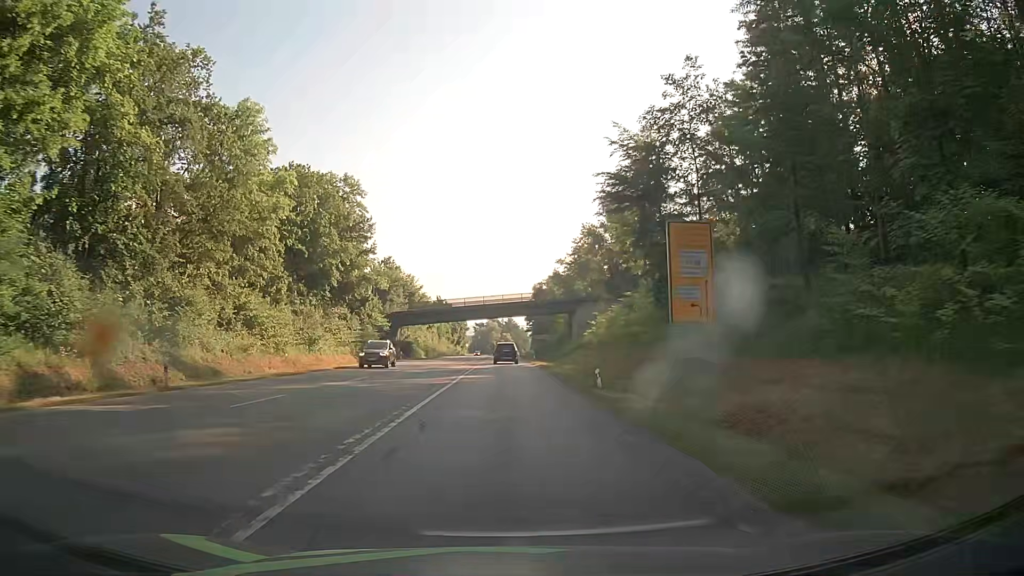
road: secondary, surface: asphalt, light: Day
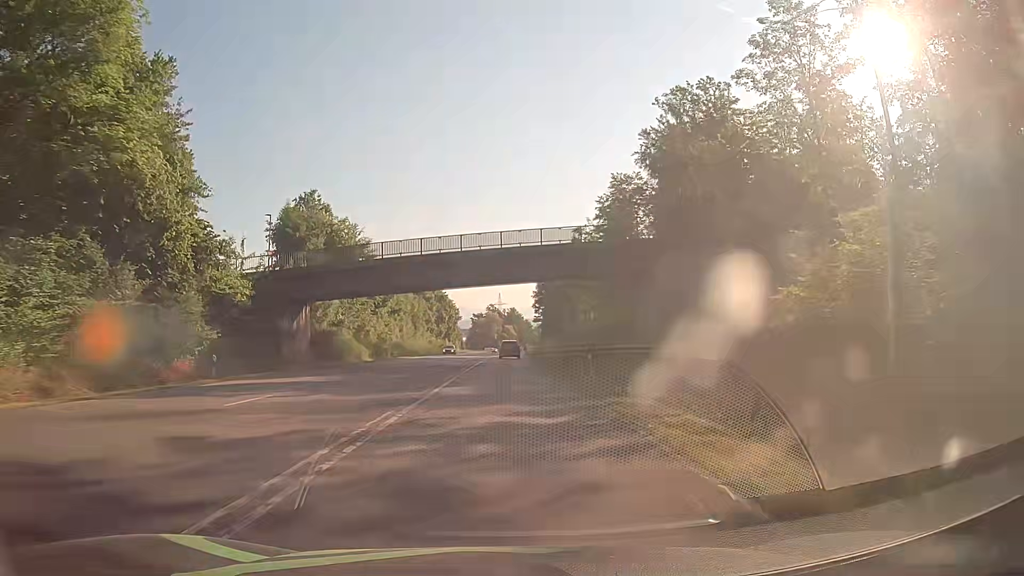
(-0.2, +46.0) m; -1°
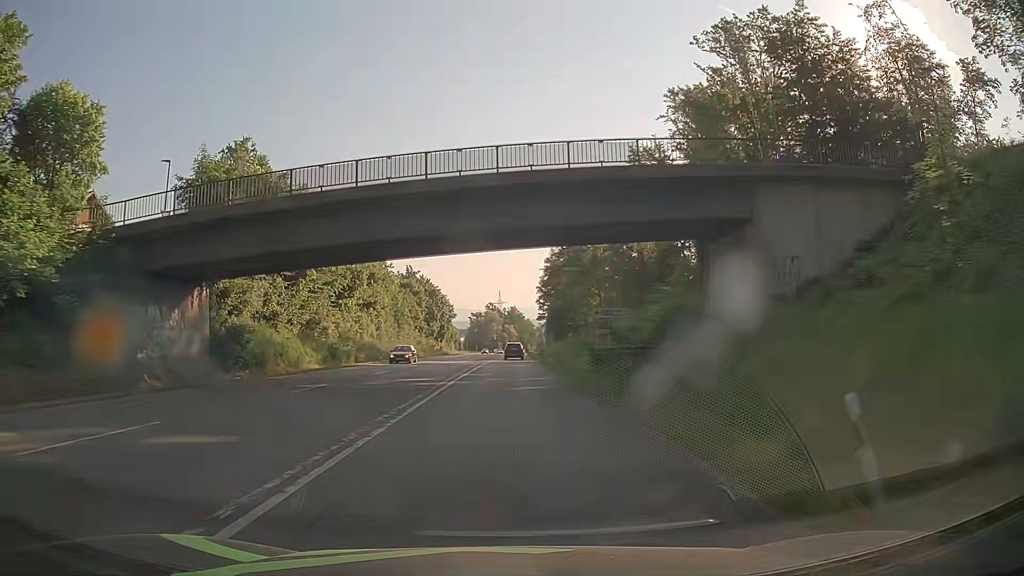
(+0.1, +18.4) m; 0°
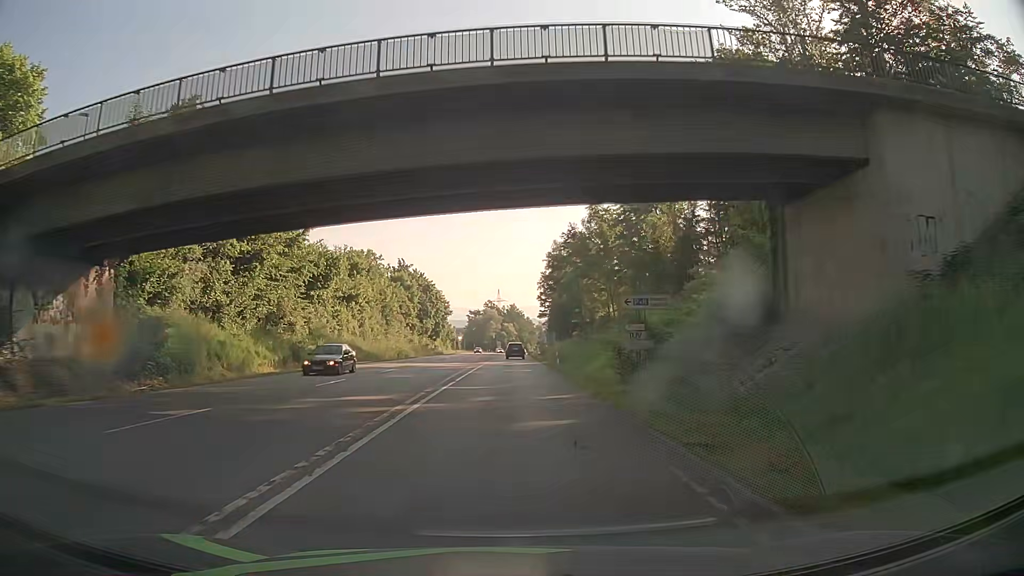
(0.0, +9.2) m; 0°
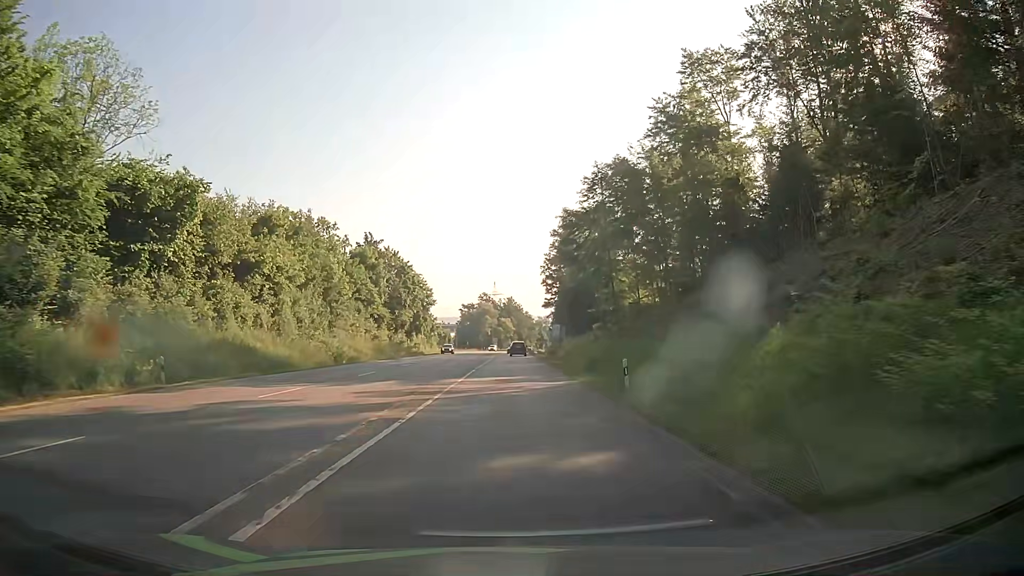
(0.0, +27.5) m; +1°
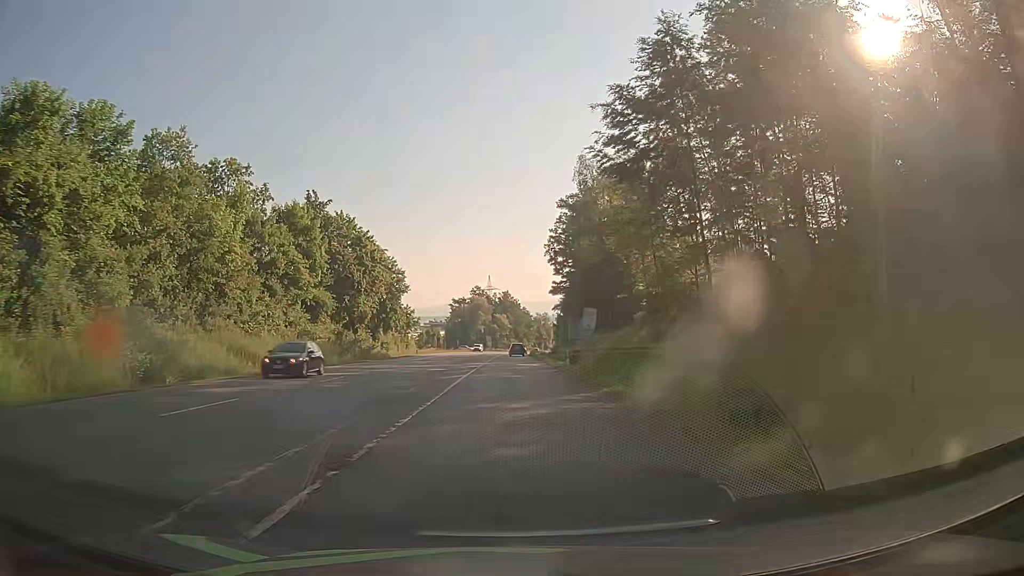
(-0.2, +27.5) m; 0°
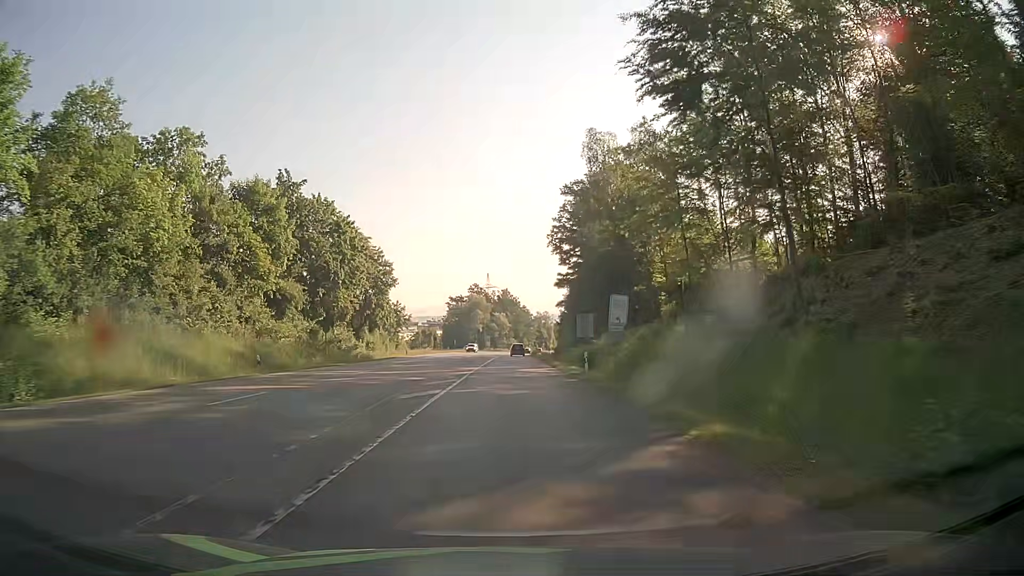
(0.0, +9.2) m; 0°
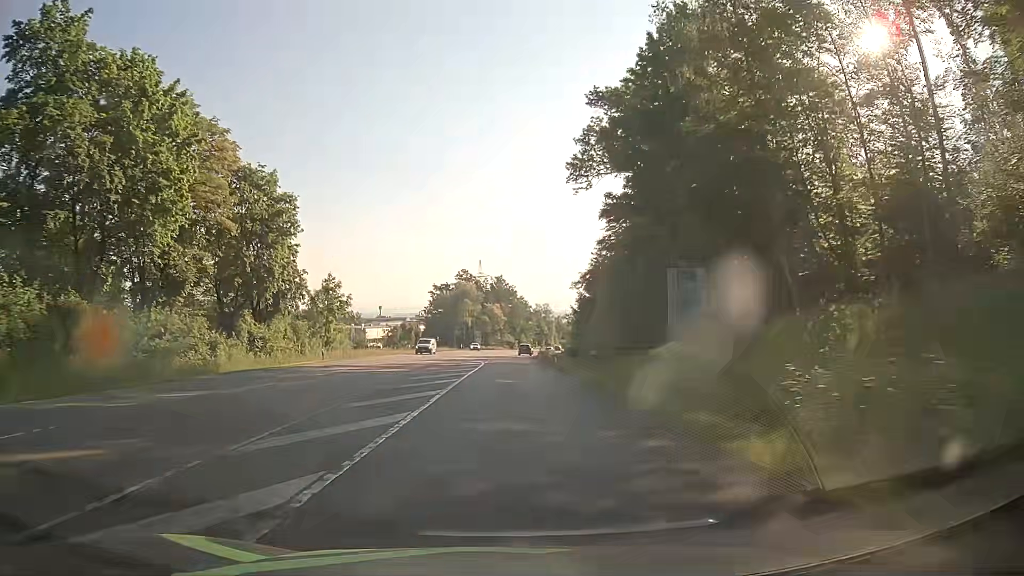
(0.0, +36.7) m; 0°
(0, +10) (0, +20) (0, +30) (0, +40) (0, +50) (0, +60) (0, +70) (+1, +80) (+1, +90) (+2, +100) m
